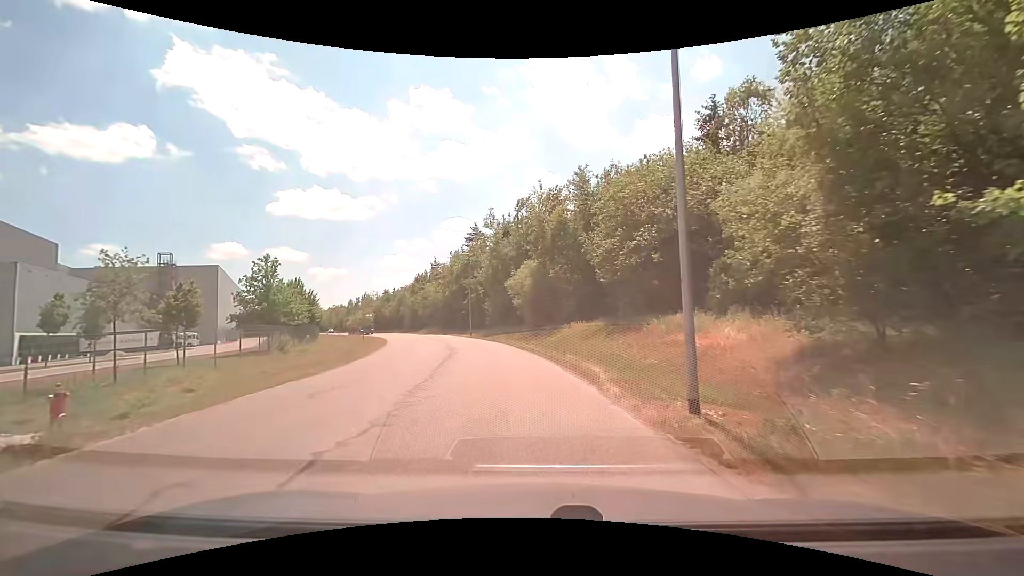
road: unclassified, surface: asphalt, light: Day
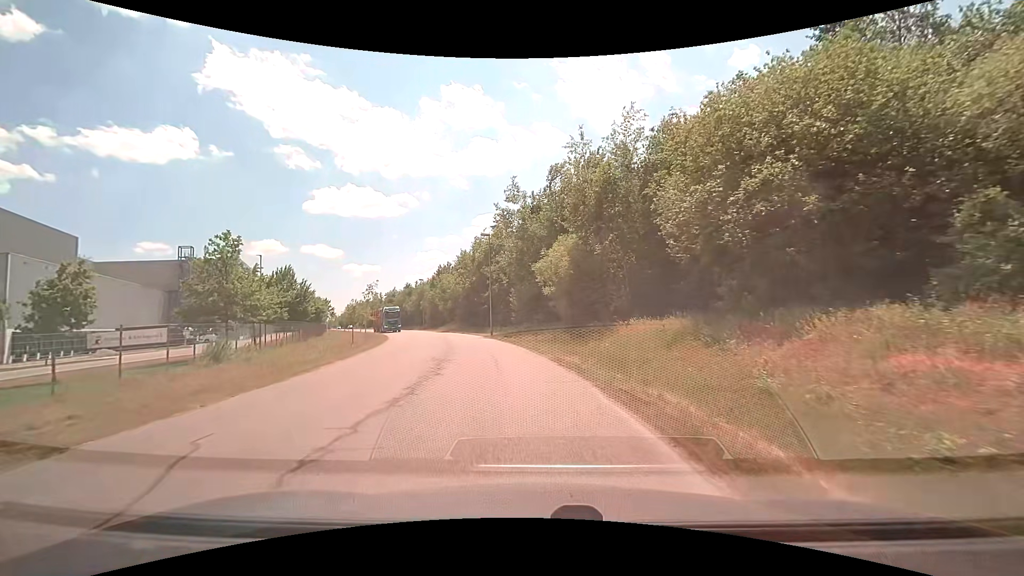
(-0.3, +10.3) m; -4°
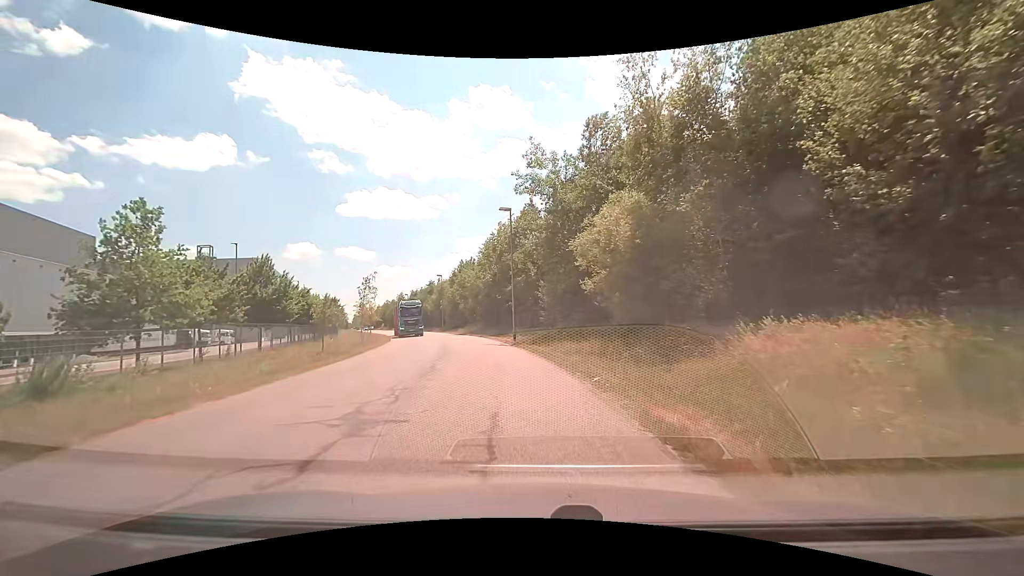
(-0.3, +10.1) m; -3°
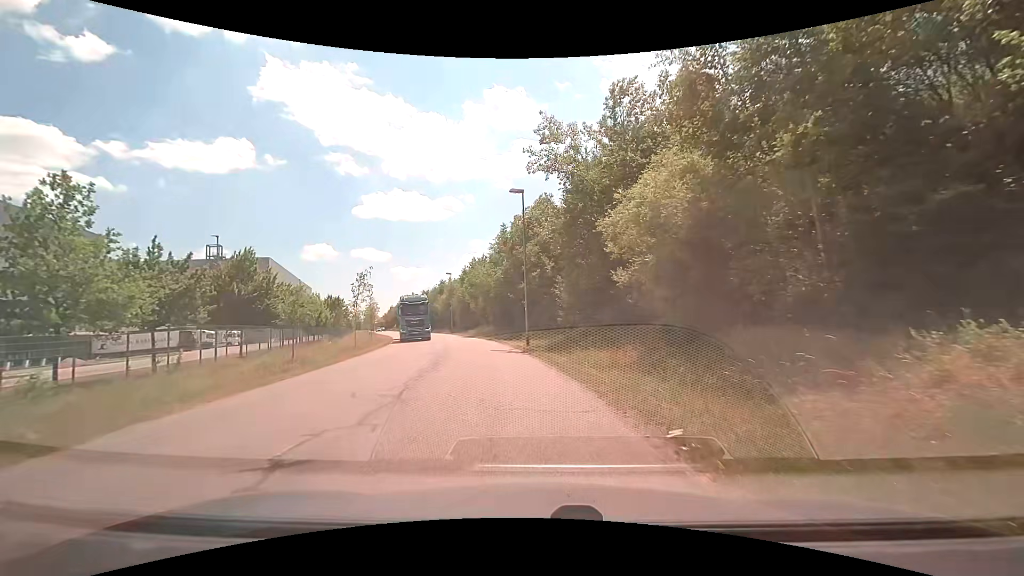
(-0.1, +4.9) m; -2°
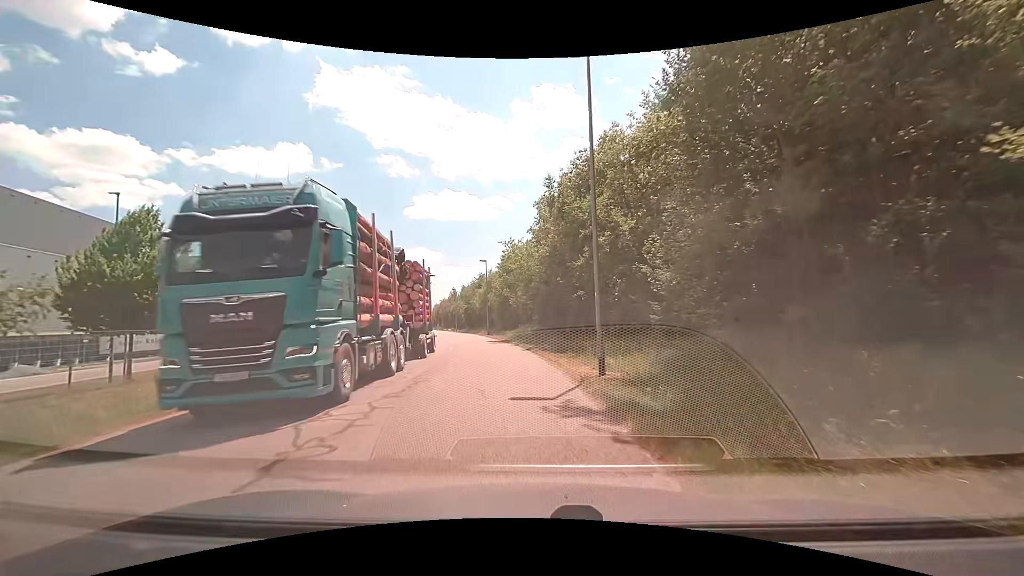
(-0.7, +14.5) m; -6°
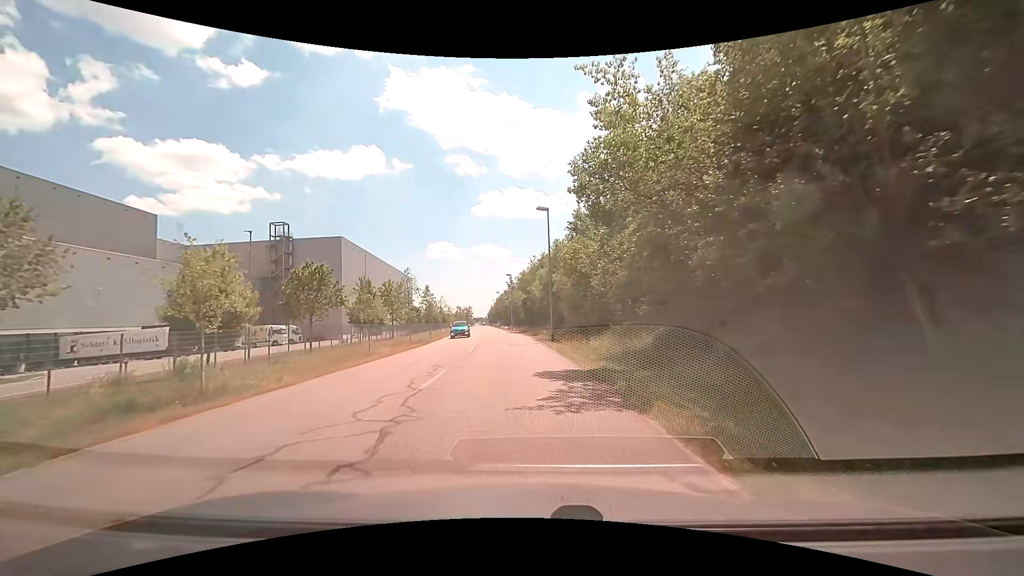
(-2.0, +25.7) m; -8°
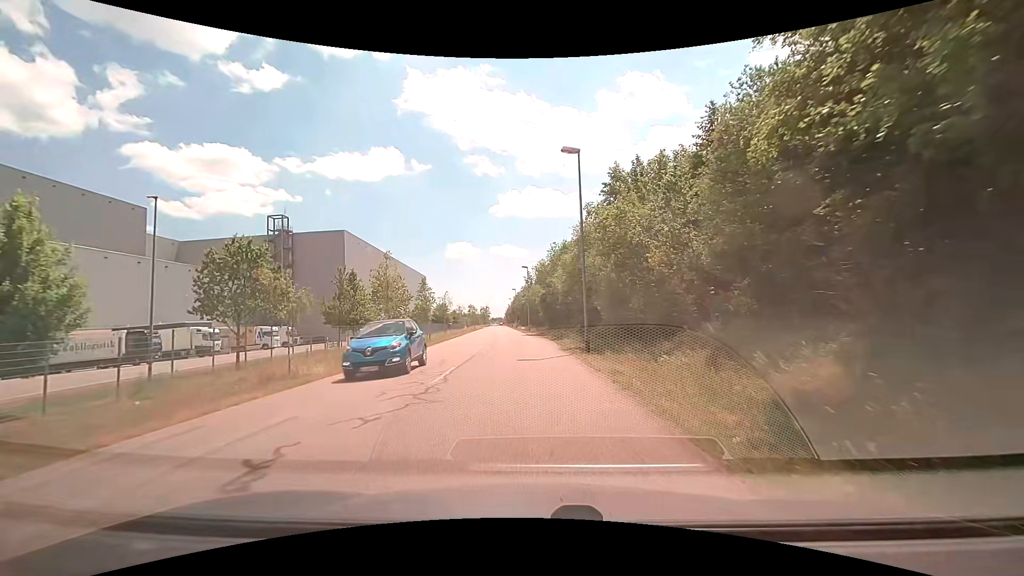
(-0.2, +11.2) m; -2°
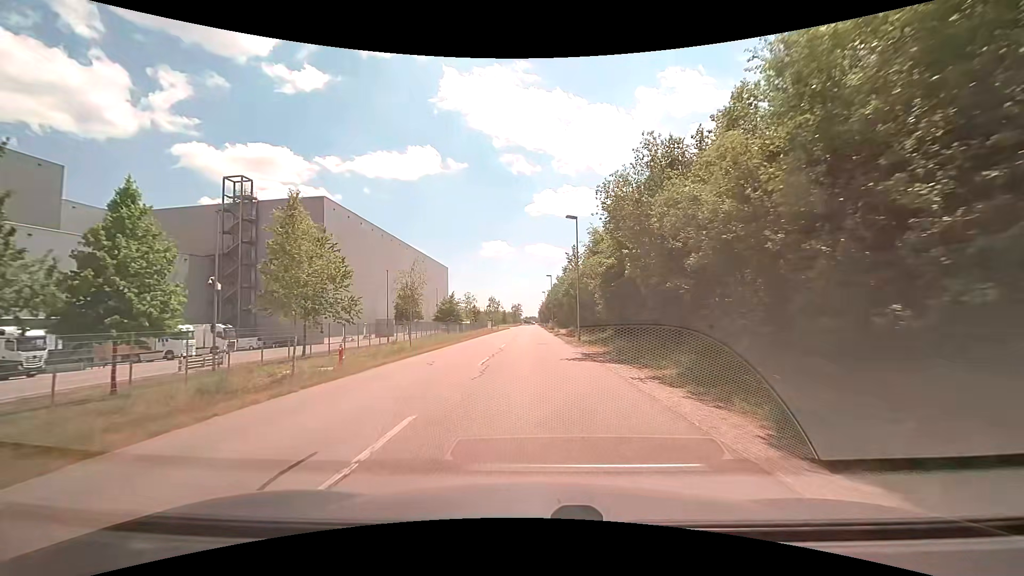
(-1.3, +31.8) m; -4°
(0, +10) (0, +20) (0, +30) (0, +40) (0, +50) (0, +60) (0, +70) (0, +80) (0, +90) (0, +100) m
